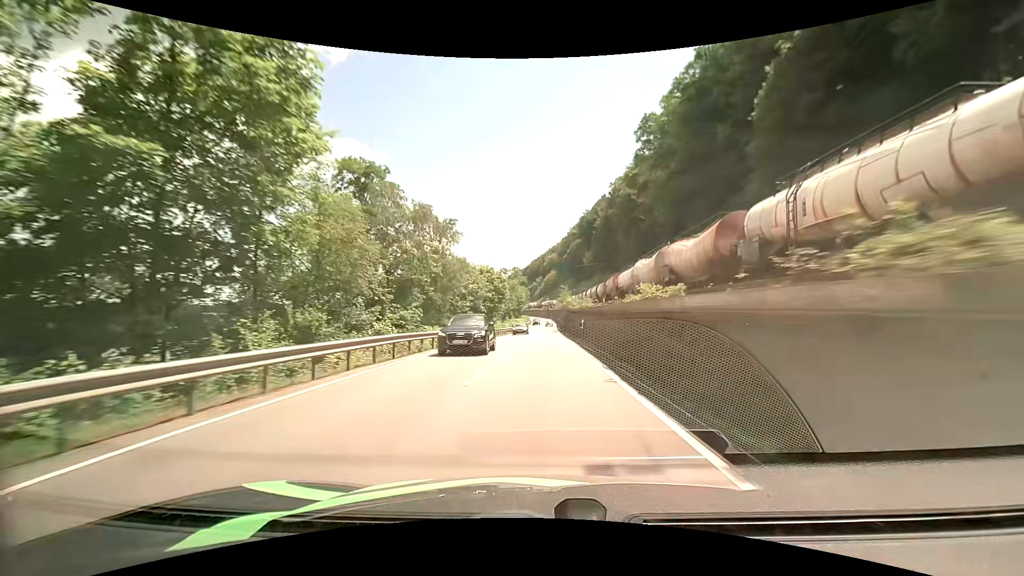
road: primary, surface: asphalt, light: Day
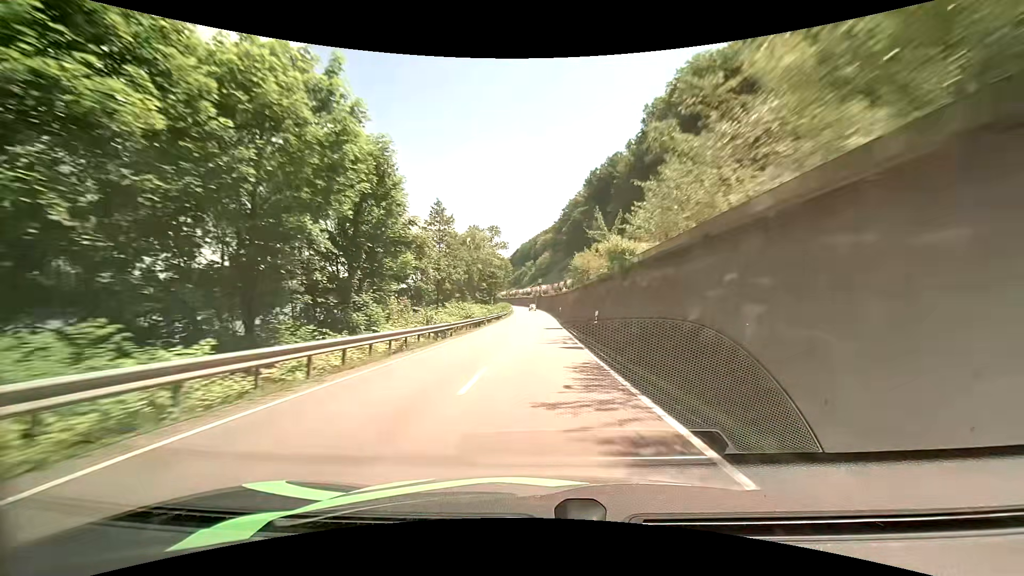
(+0.7, +60.7) m; +1°
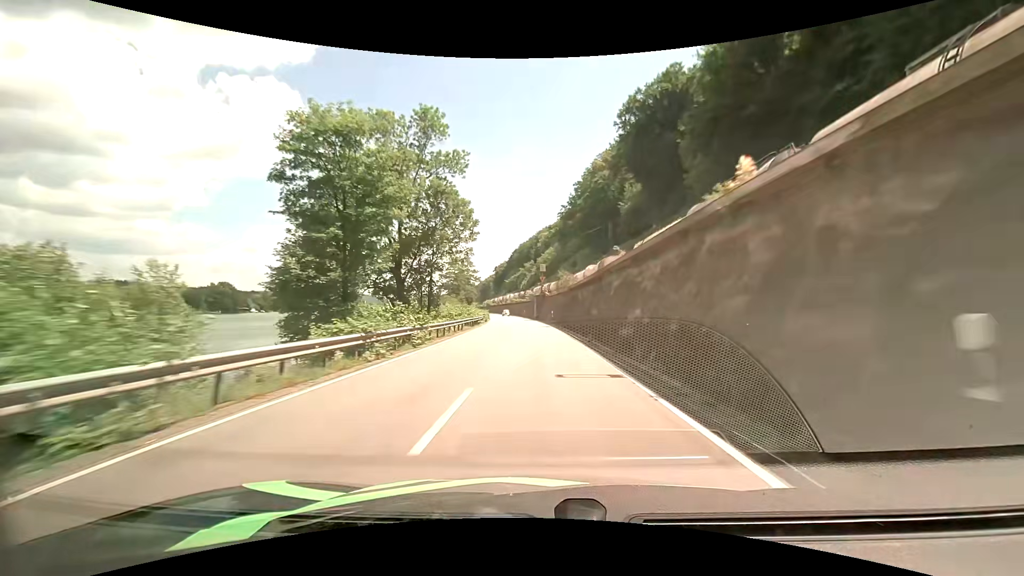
(+0.1, +63.6) m; 0°
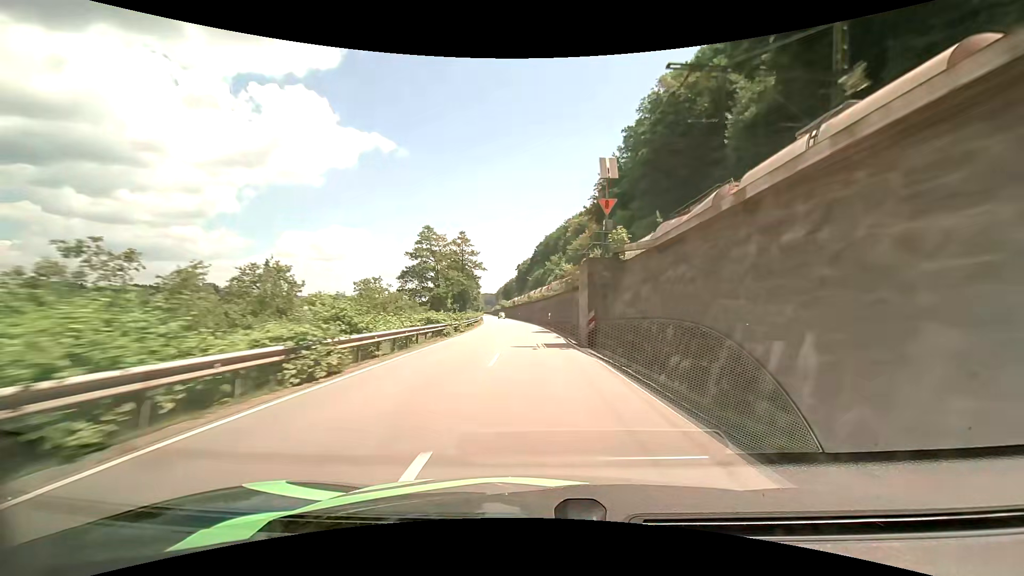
(-0.9, +51.9) m; -3°
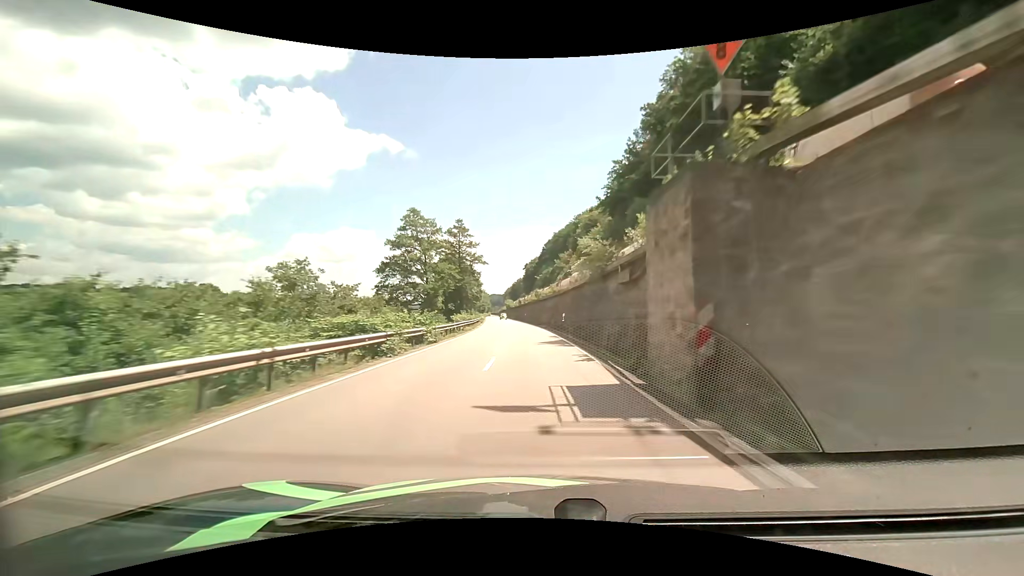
(-0.1, +12.9) m; -1°
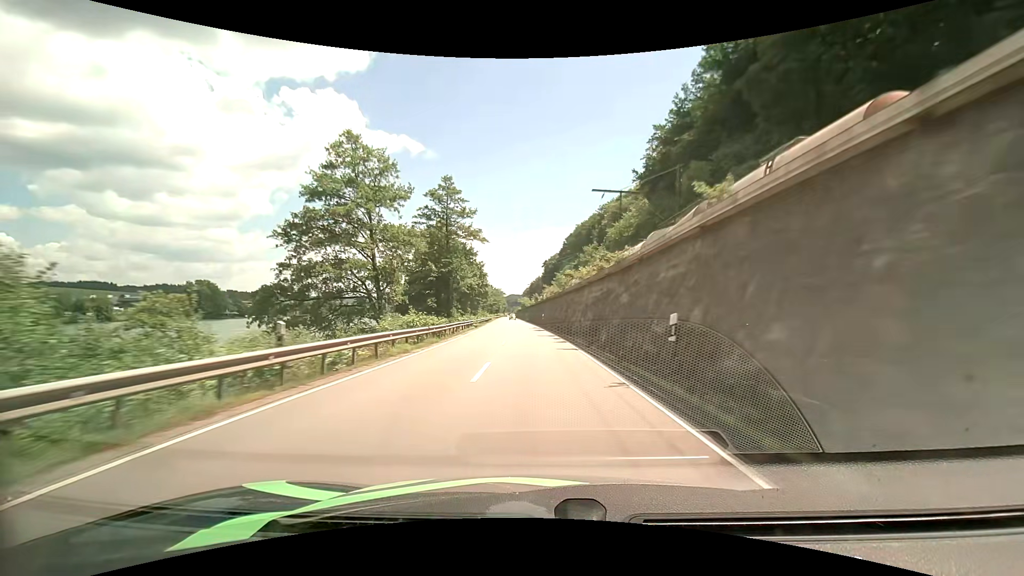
(-0.4, +25.8) m; -2°
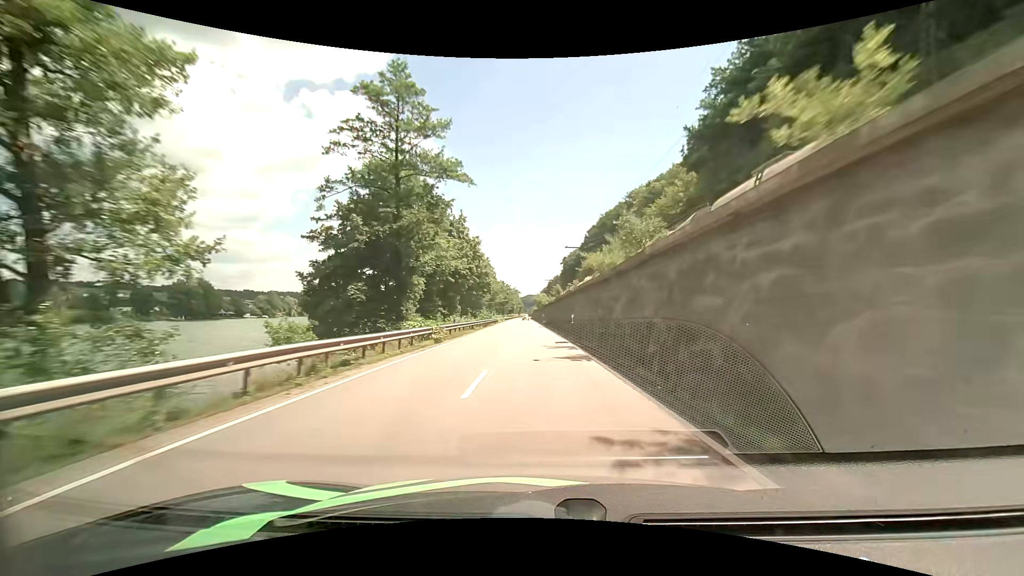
(-0.6, +25.8) m; -2°
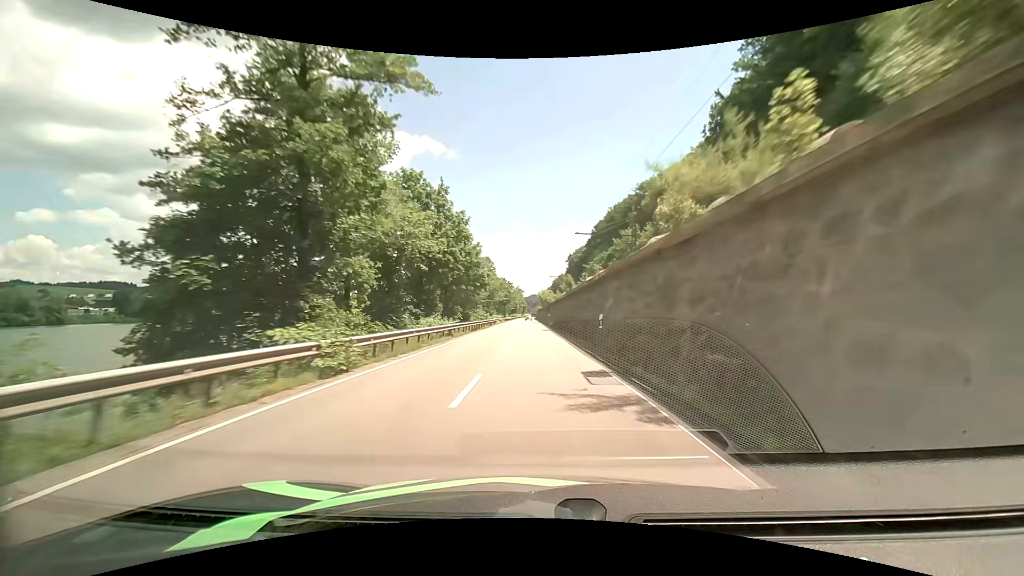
(-0.1, +12.9) m; -1°
(0, +10) (0, +20) (0, +30) (0, +40) (-1, +50) (-1, +60) (-1, +70) (-1, +80) (-2, +90) (-2, +100) m
